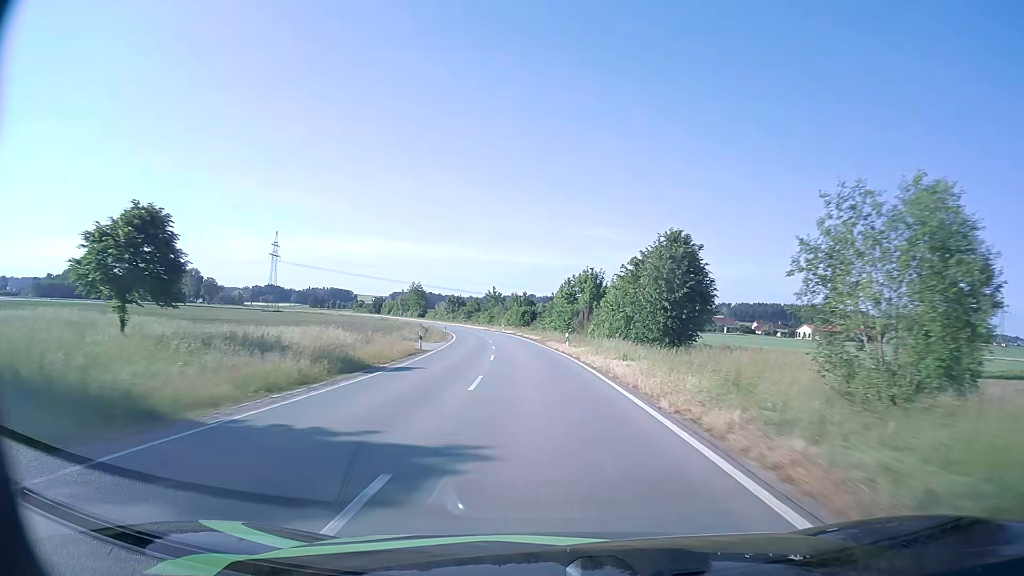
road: tertiary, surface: asphalt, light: Day
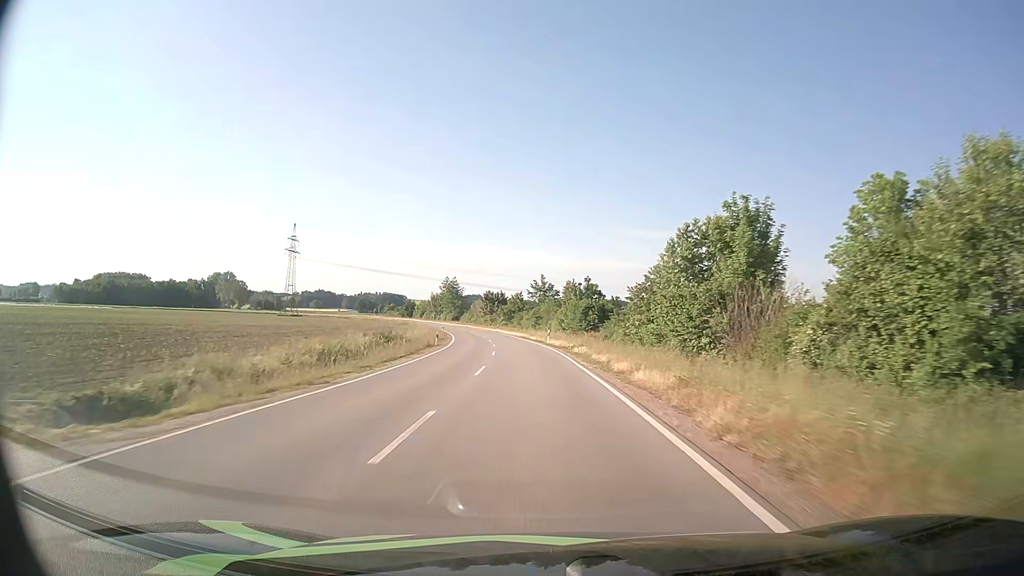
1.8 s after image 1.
(-1.8, +44.2) m; -5°
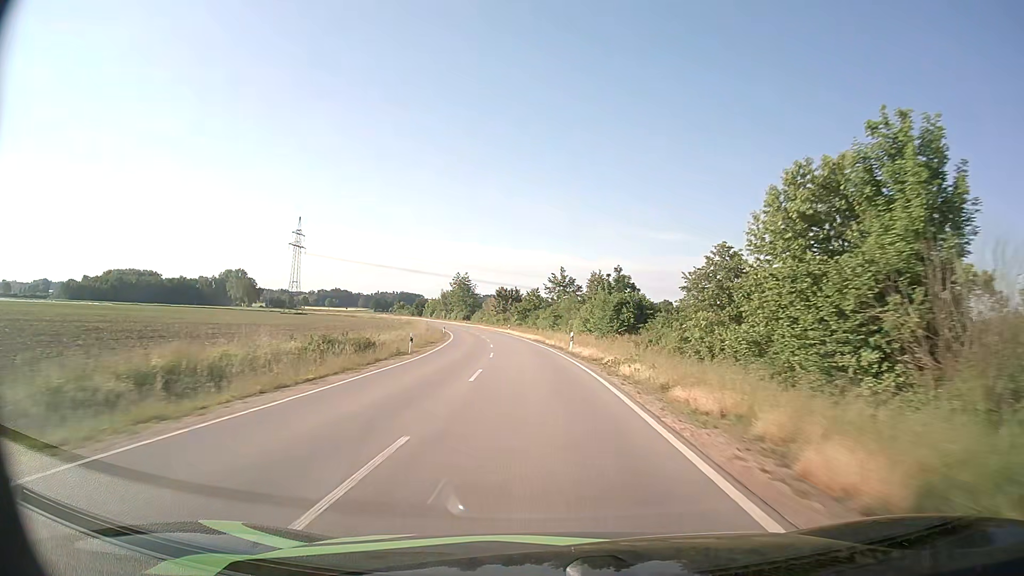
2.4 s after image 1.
(-0.2, +14.8) m; -2°
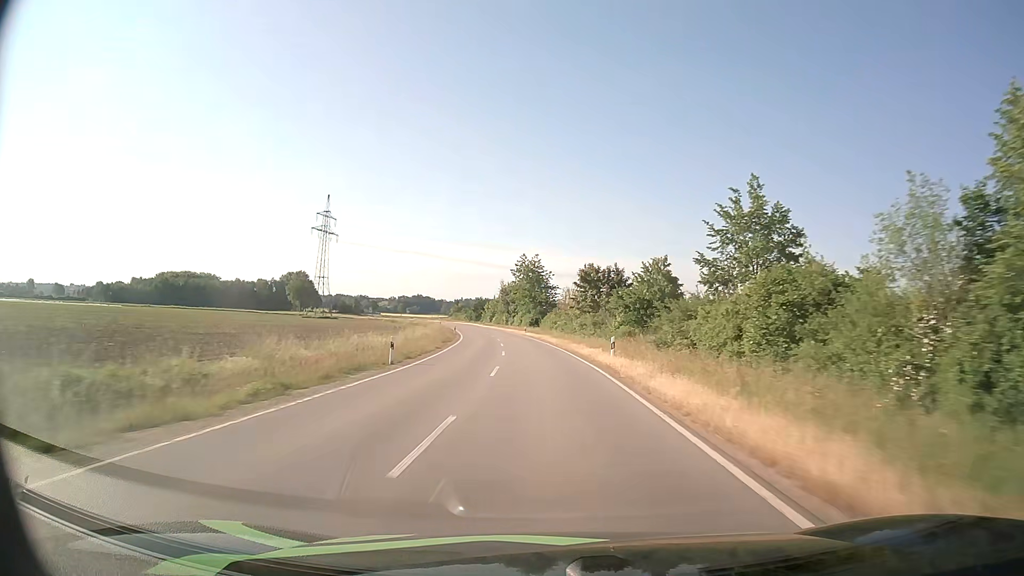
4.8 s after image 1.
(-3.7, +59.0) m; -8°
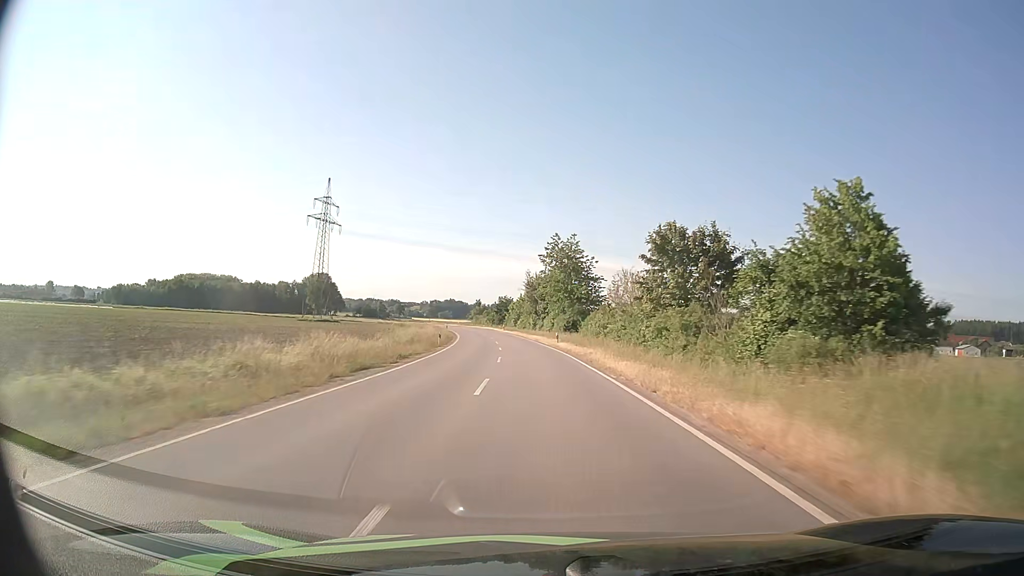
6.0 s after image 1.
(-0.7, +29.7) m; -3°
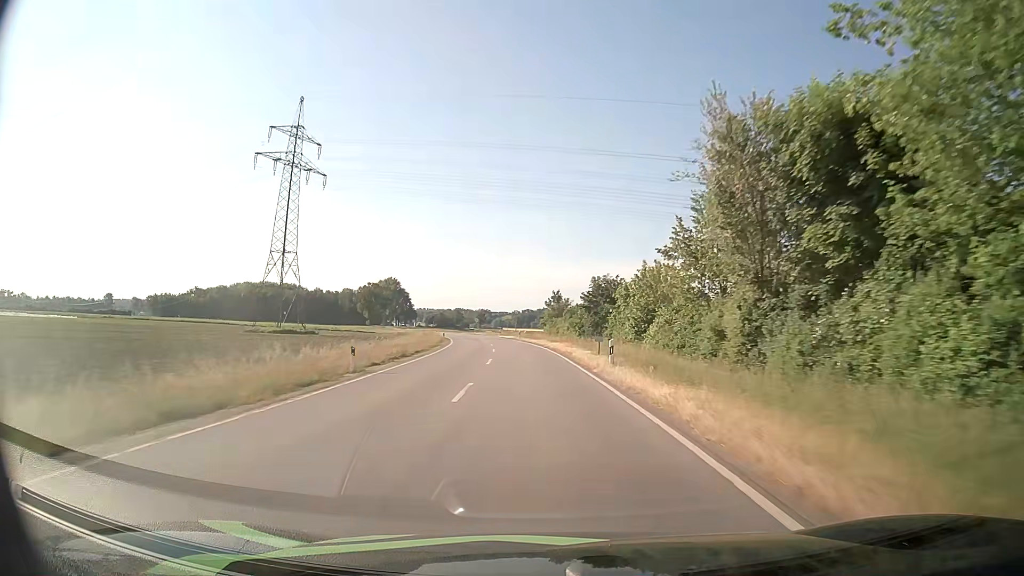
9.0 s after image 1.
(-5.1, +74.0) m; -8°
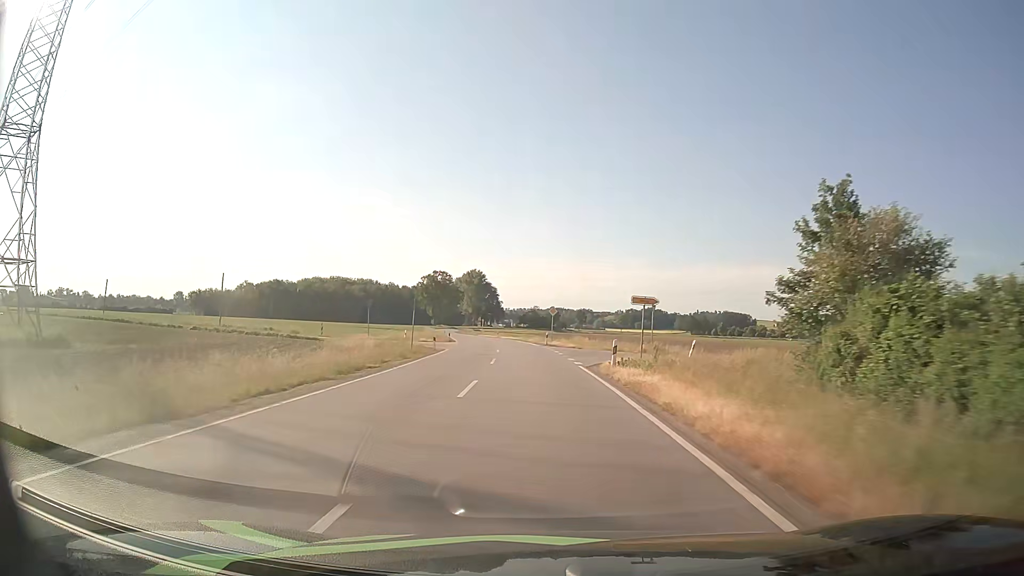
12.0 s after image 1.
(-5.5, +72.4) m; -9°
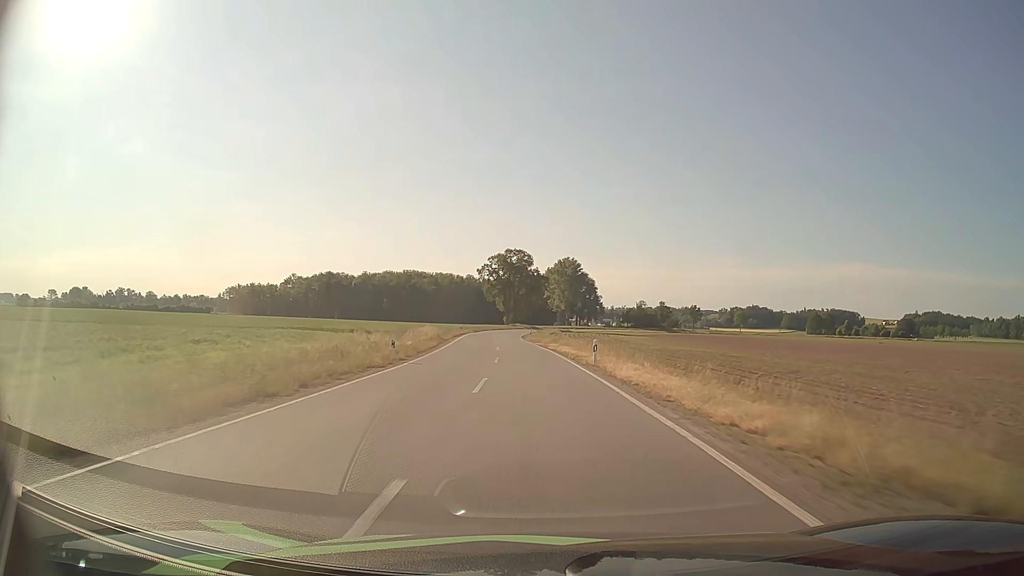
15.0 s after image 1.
(-5.2, +72.3) m; -8°
(0, +10) (0, +20) (-1, +30) (-1, +40) (-2, +50) (-3, +60) (-4, +70) (-4, +80) (-5, +90) (-5, +100) m
